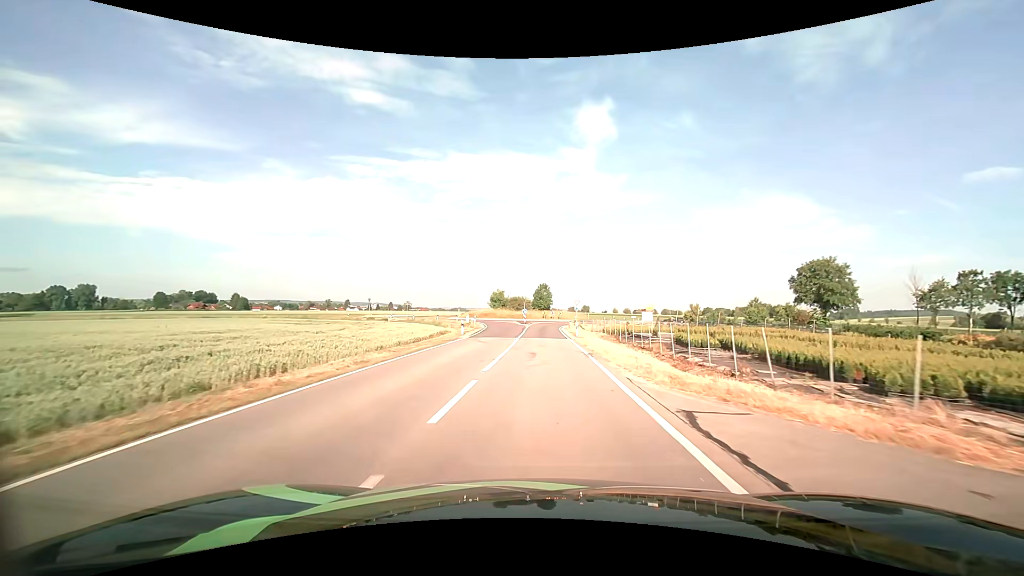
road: tertiary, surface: asphalt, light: Day
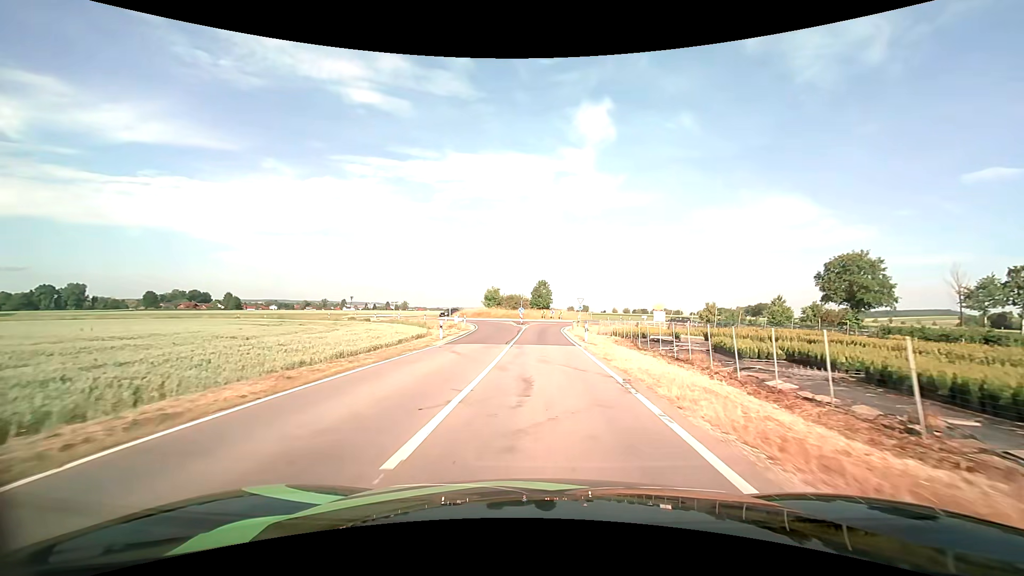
(0.0, +7.6) m; 0°
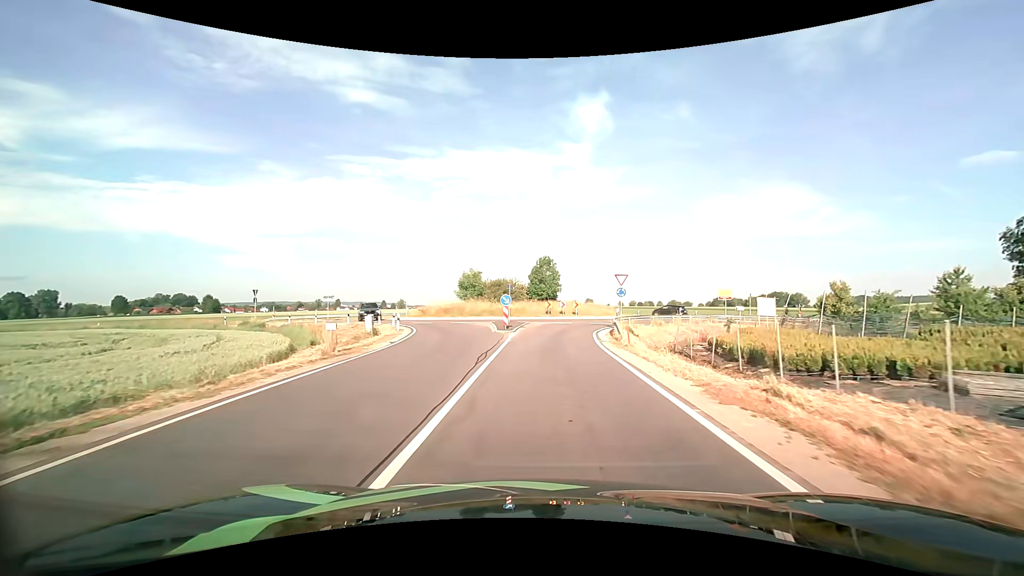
(0.0, +27.3) m; 0°
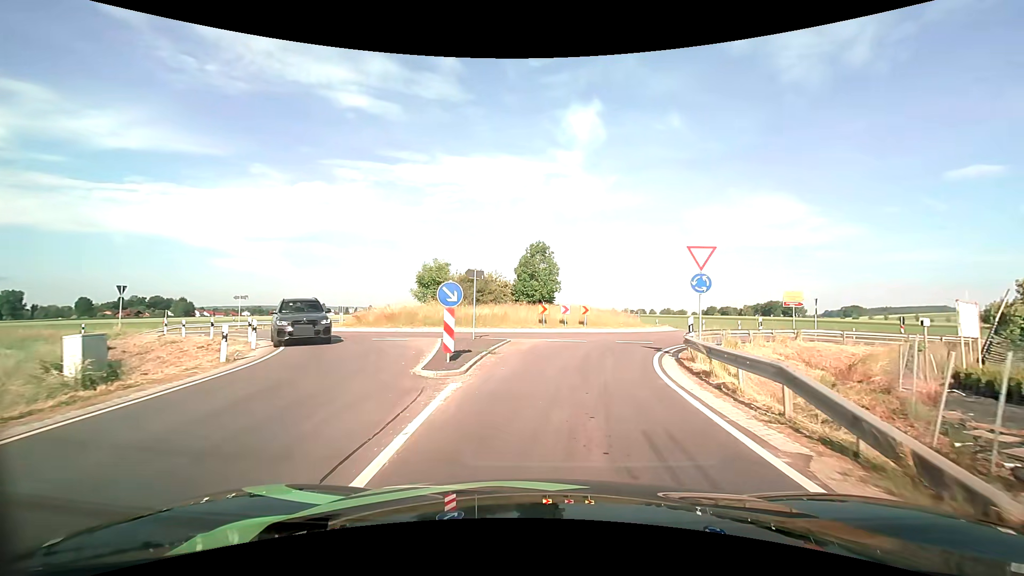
(0.0, +15.4) m; +1°
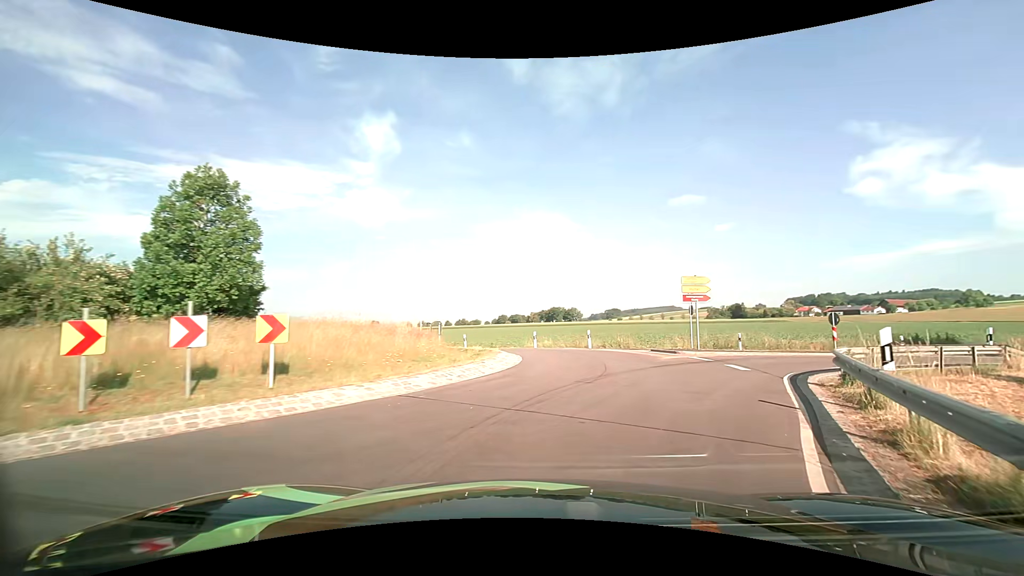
(+3.0, +20.5) m; +22°
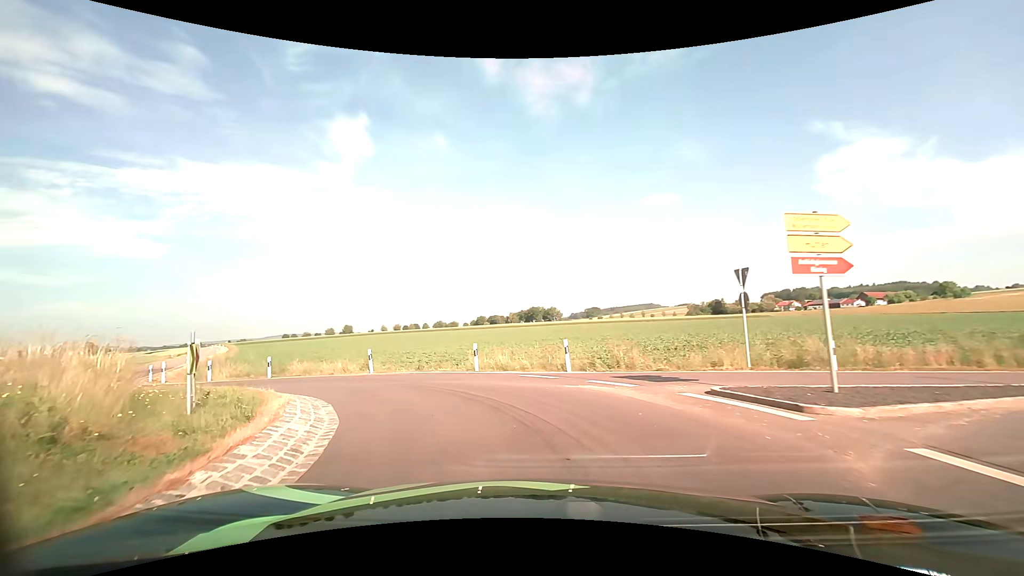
(+1.6, +12.9) m; +4°
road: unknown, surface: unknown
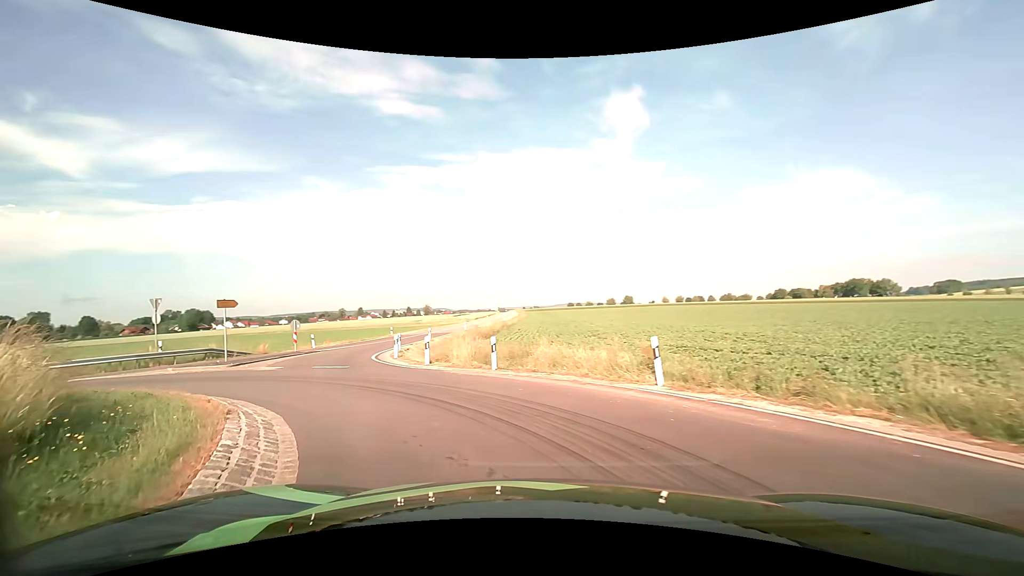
(-2.9, +11.3) m; -29°
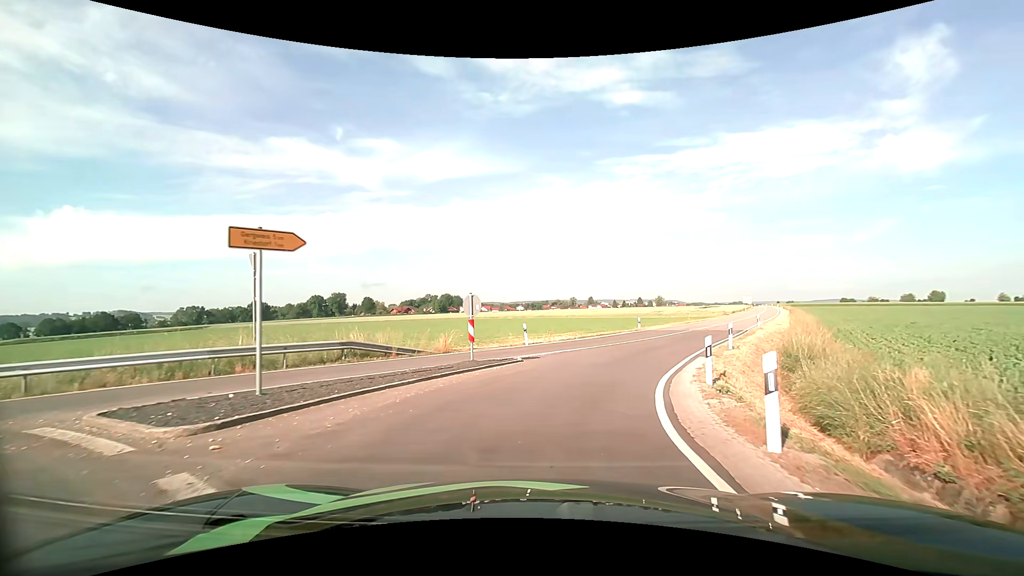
(-6.3, +16.2) m; -29°
(+1, +10) (+3, +20) (+7, +29) (+12, +38) (+16, +47) (+21, +55) (+26, +64) (+30, +73) (+35, +82) (+39, +91) m
